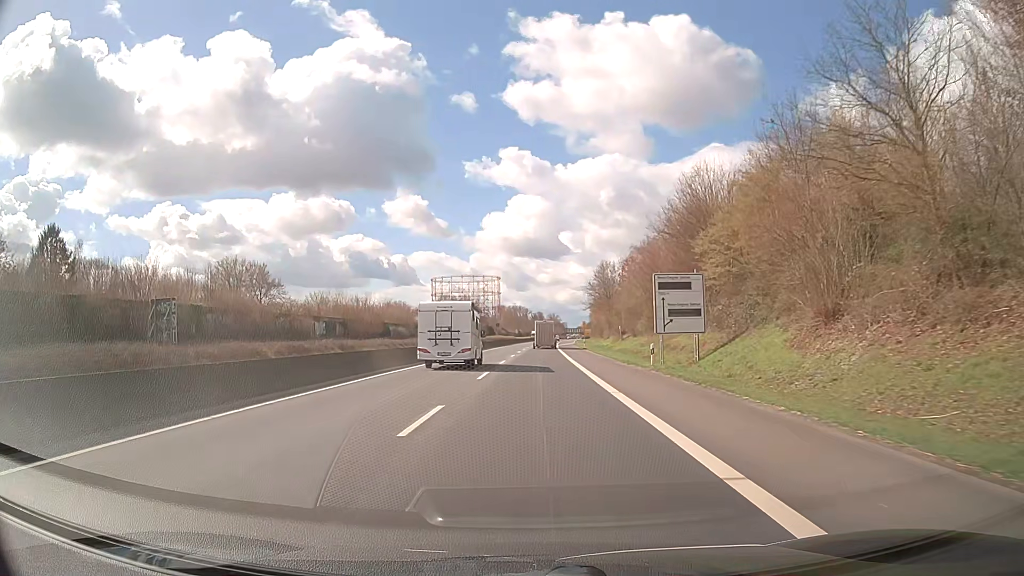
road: trunk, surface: asphalt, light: Day
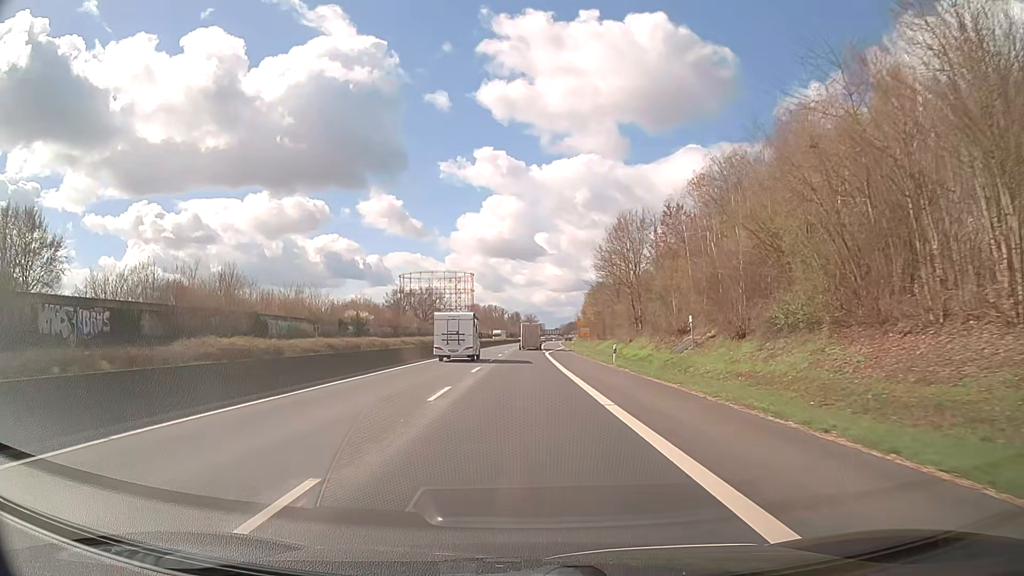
(+0.7, +43.2) m; +2°
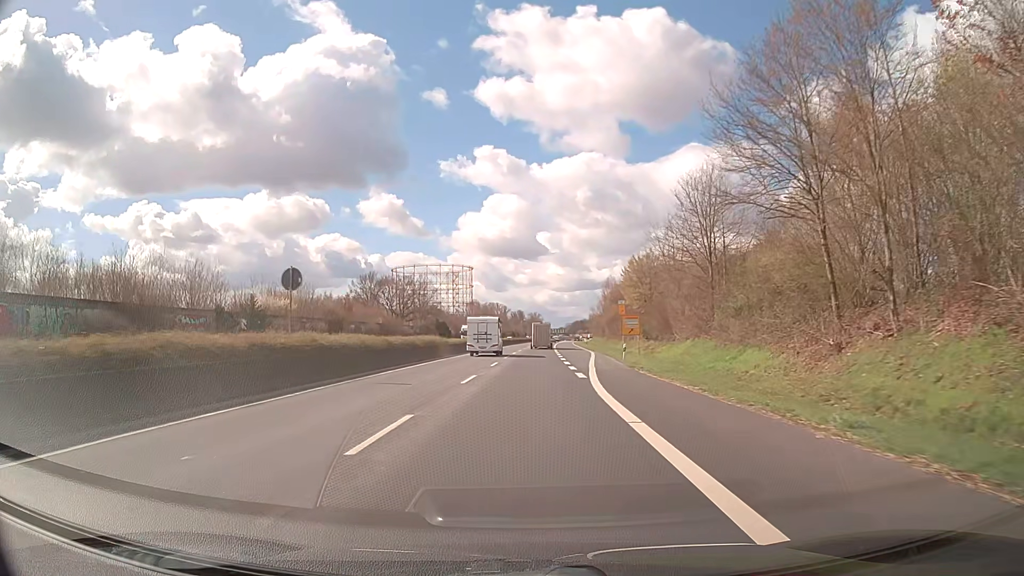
(-0.2, +43.2) m; 0°
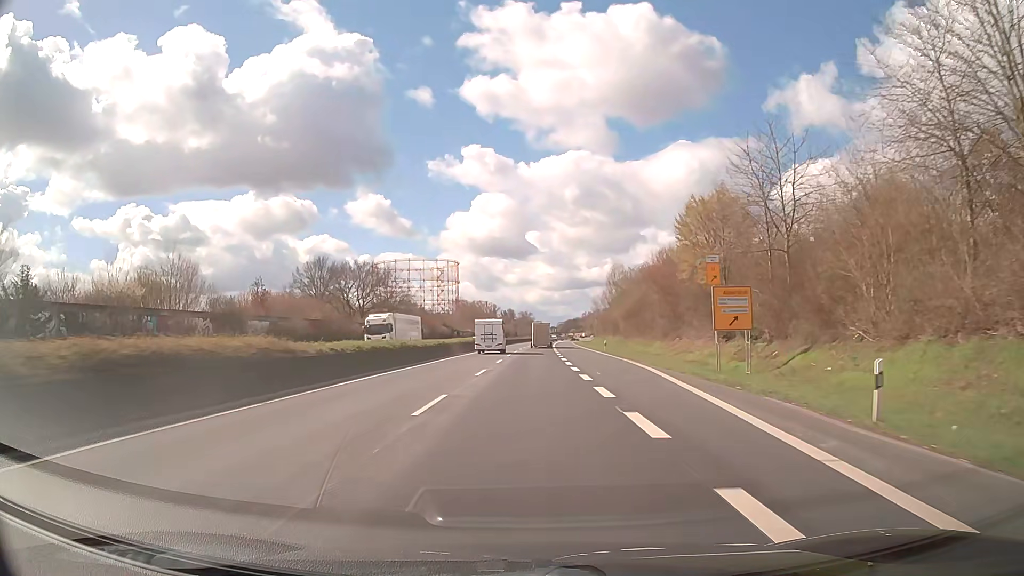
(+0.1, +32.4) m; +1°
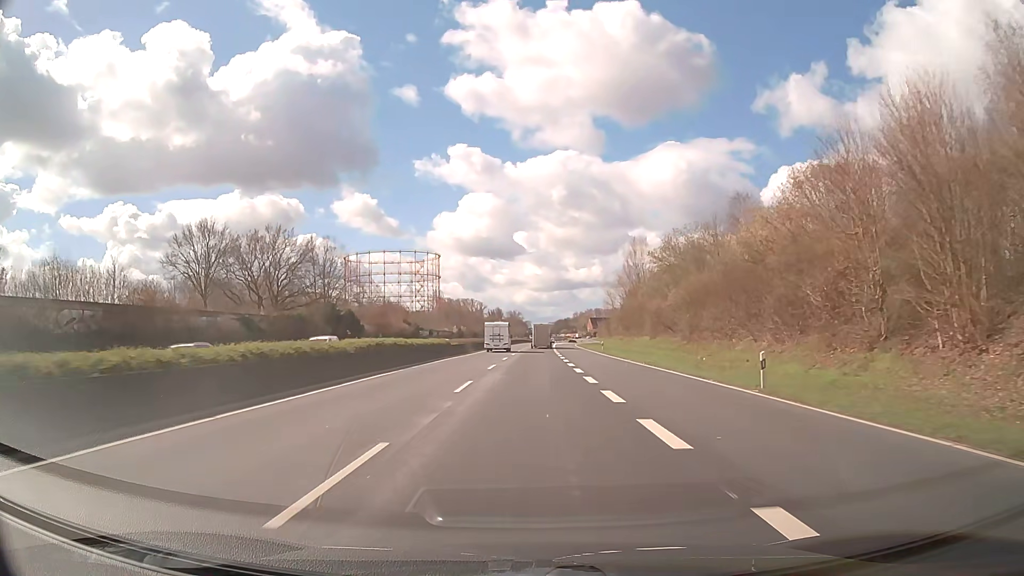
(+0.1, +43.2) m; +1°
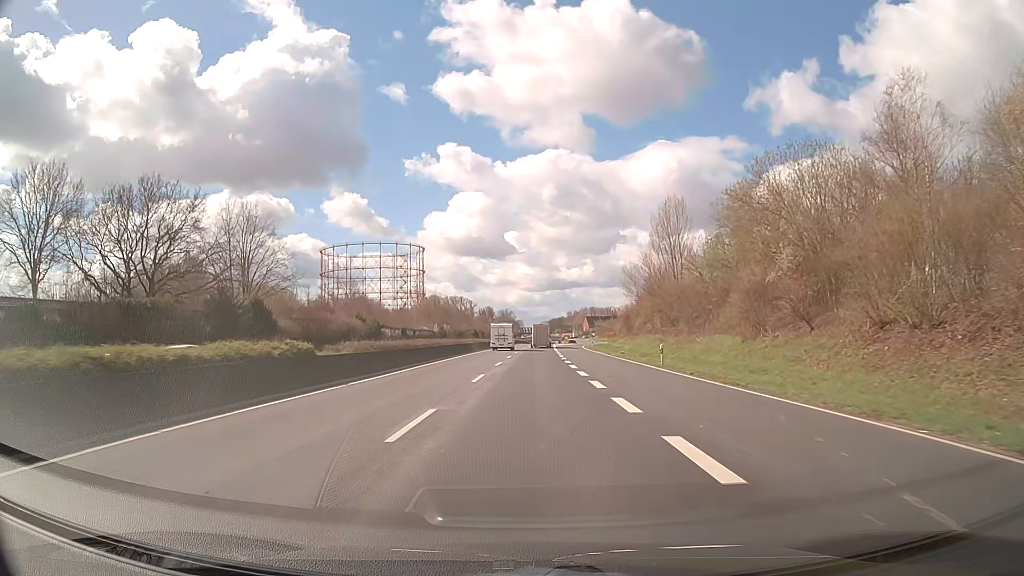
(+0.1, +32.3) m; 0°
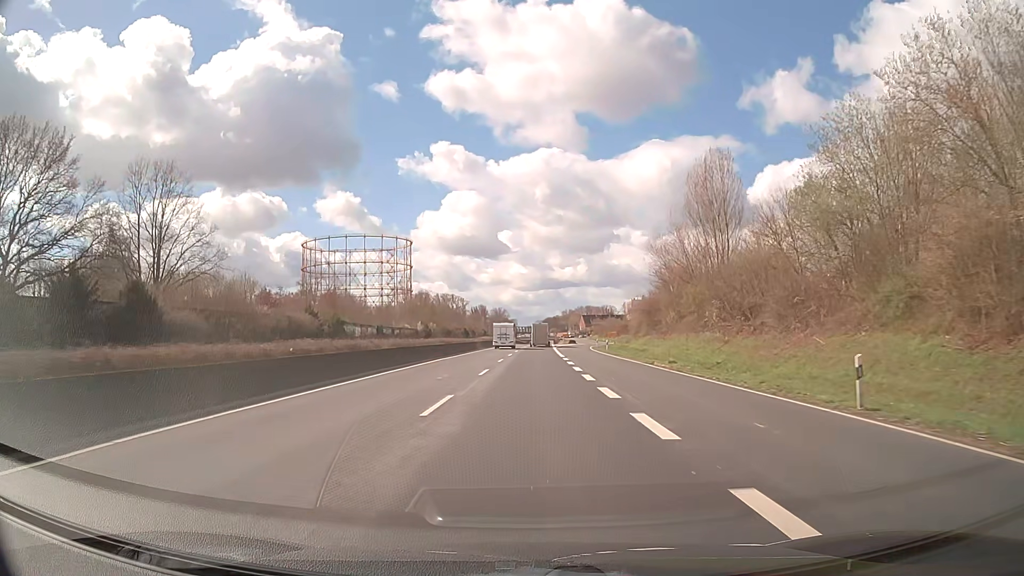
(+0.1, +21.5) m; 0°
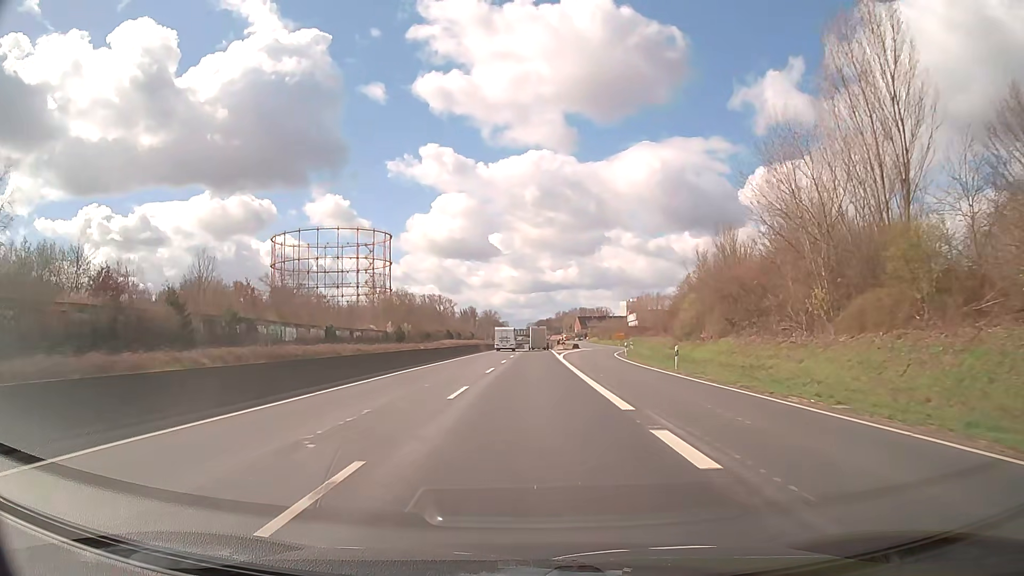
(+0.3, +32.3) m; +1°
(0, +10) (0, +20) (0, +30) (0, +40) (0, +50) (+1, +60) (+1, +70) (+1, +80) (+1, +90) (+1, +100) m
